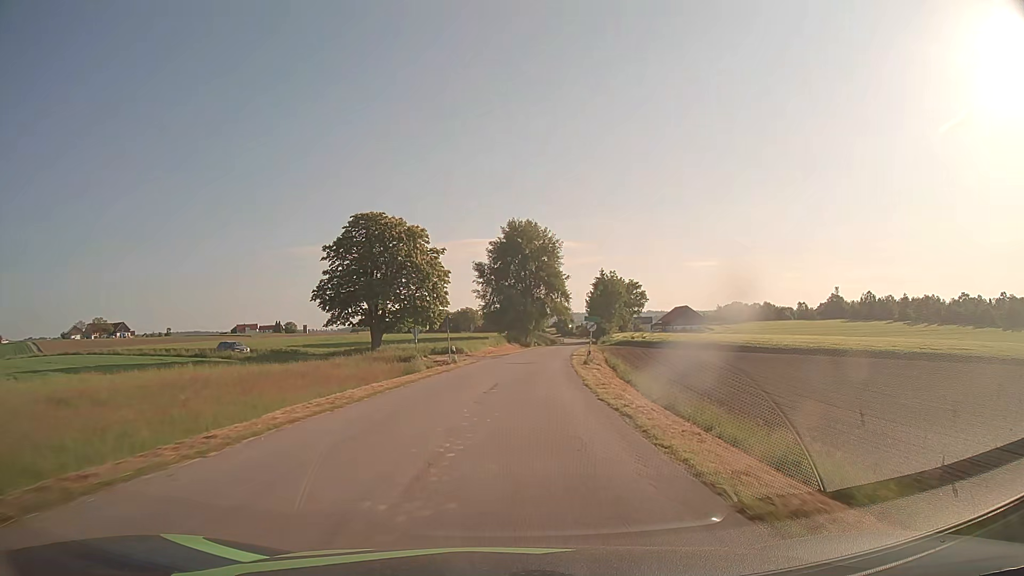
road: tertiary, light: Day
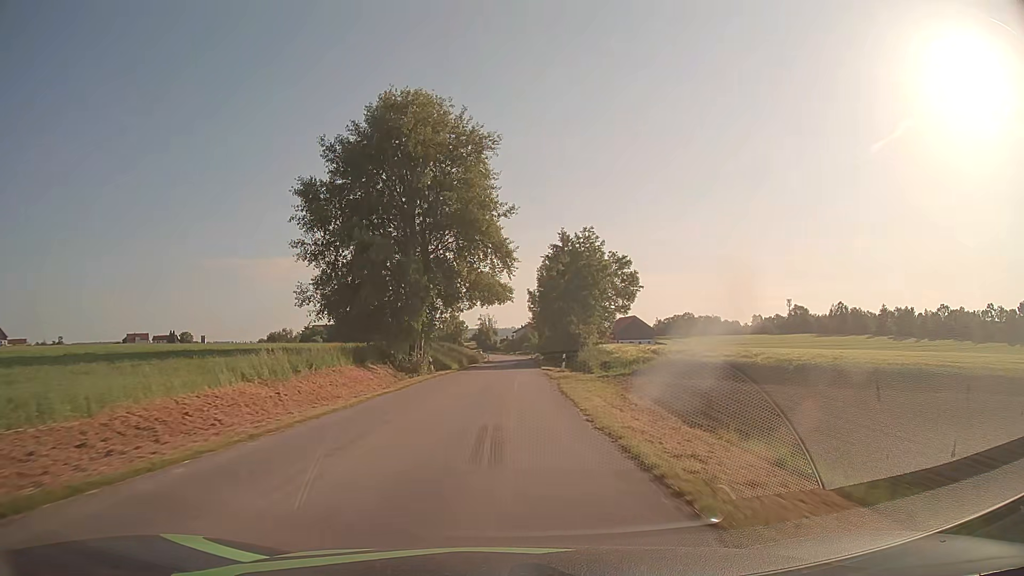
(+3.6, +54.8) m; +7°
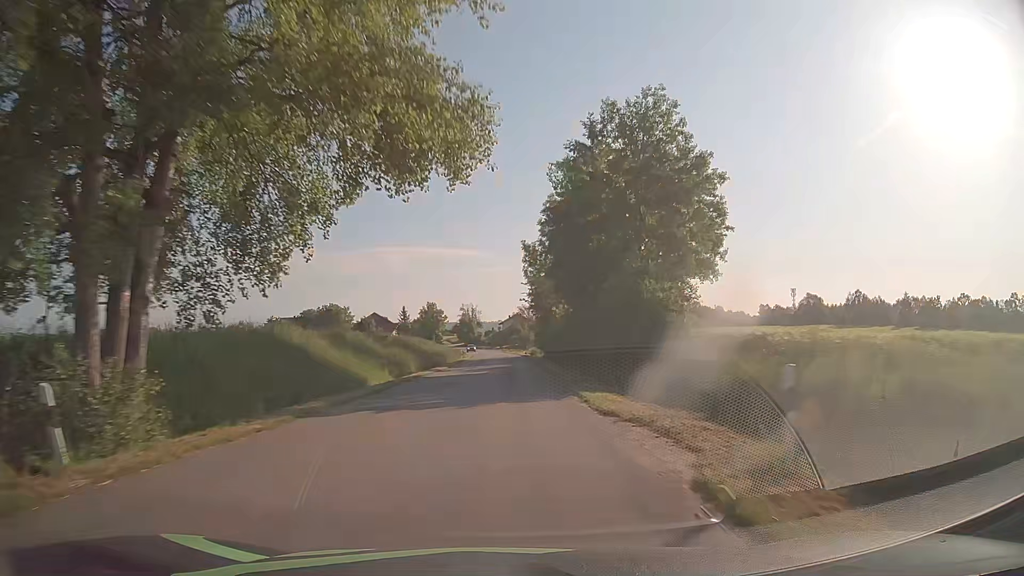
(+0.2, +32.8) m; +1°
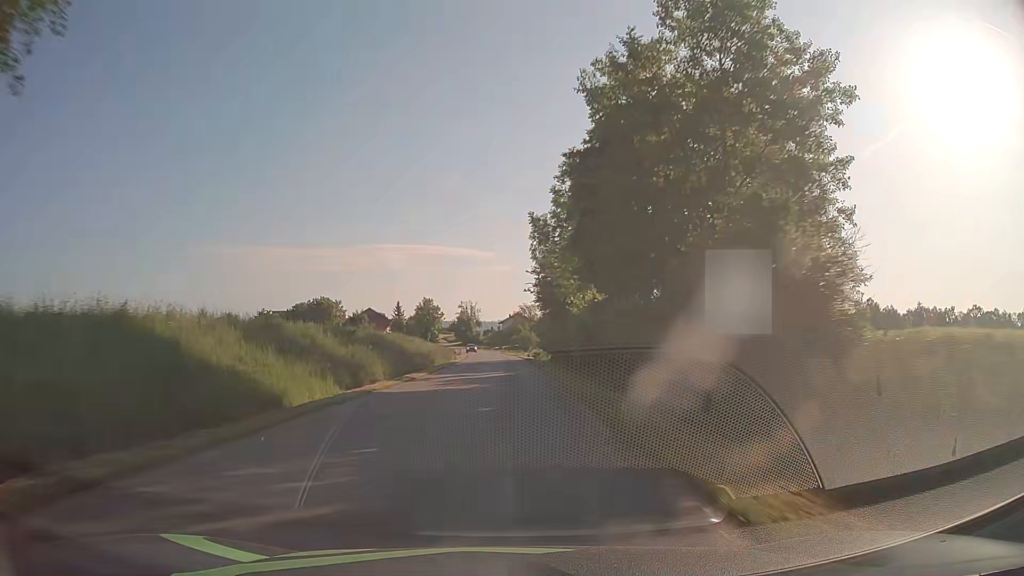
(0.0, +11.0) m; 0°
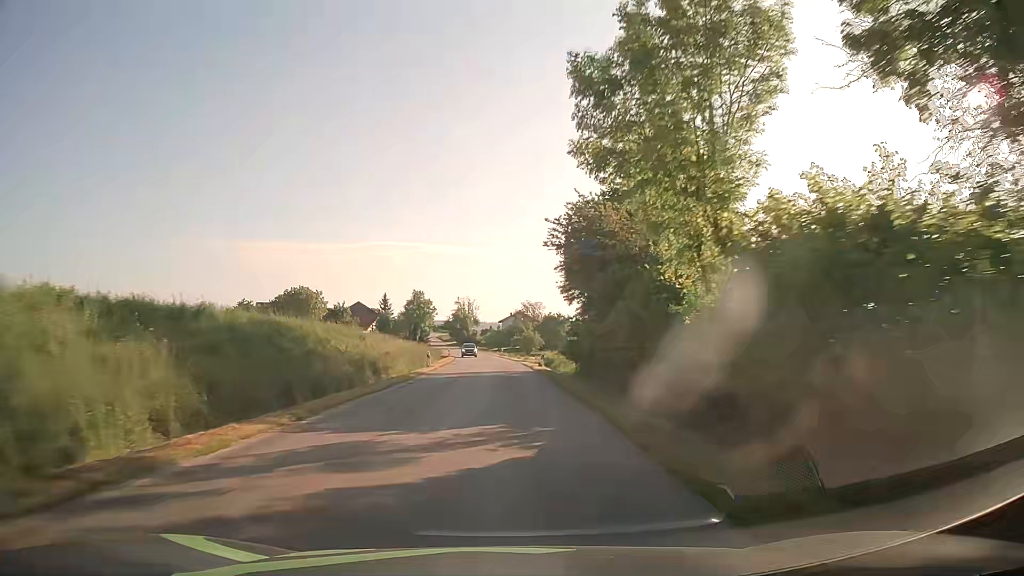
(0.0, +22.0) m; 0°
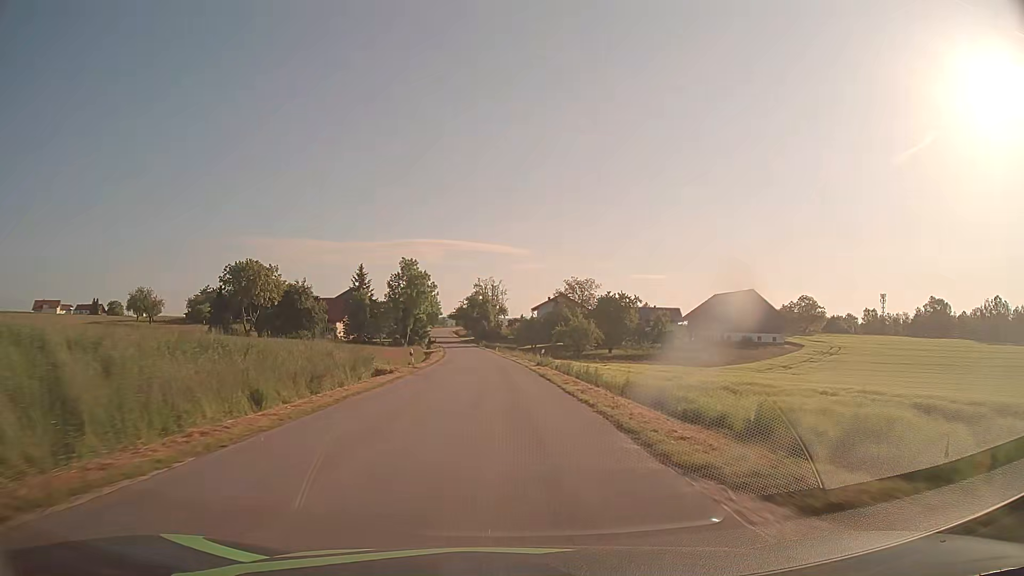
(-0.3, +54.8) m; -2°
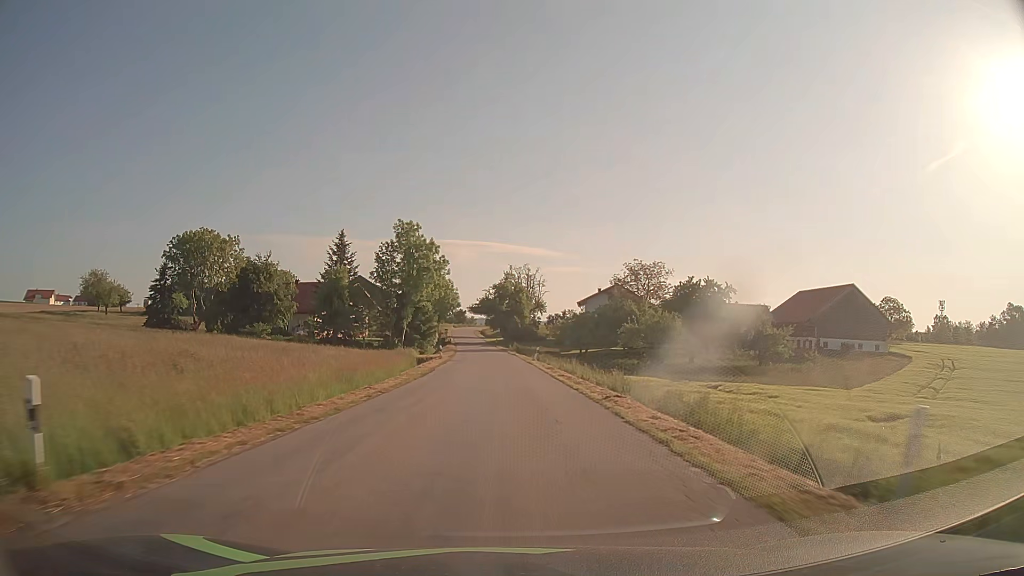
(-0.8, +32.8) m; -3°
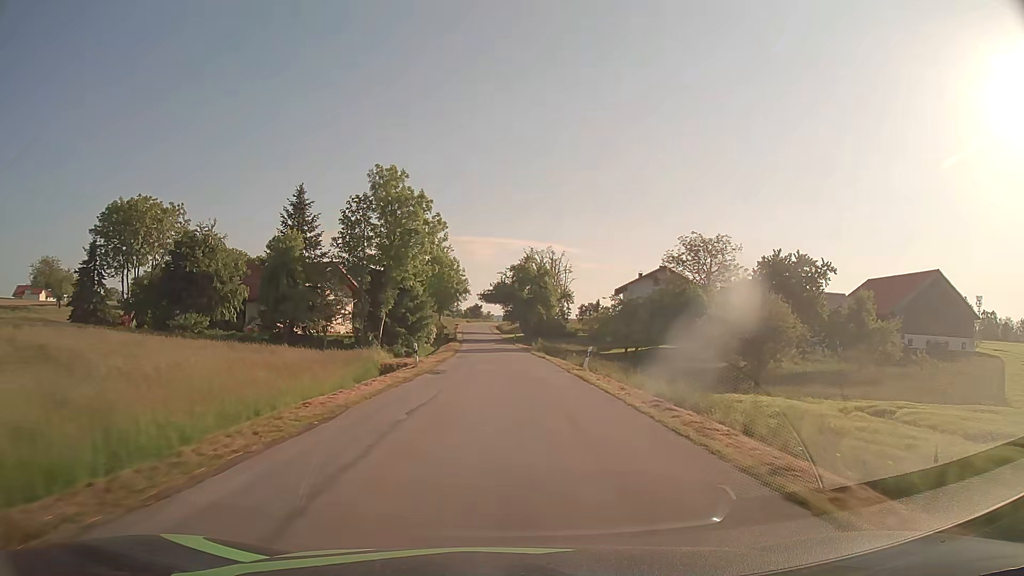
(-0.3, +21.9) m; -2°
(0, +10) (0, +20) (0, +30) (0, +40) (0, +50) (-1, +60) (-1, +70) (-2, +80) (-2, +90) (-3, +100) m
